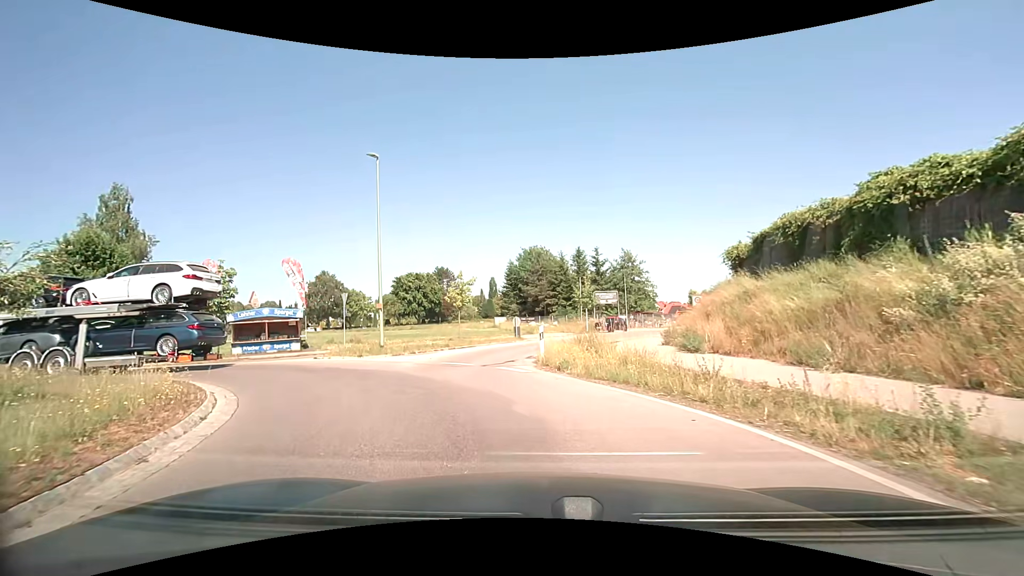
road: motorway_link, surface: asphalt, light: Day
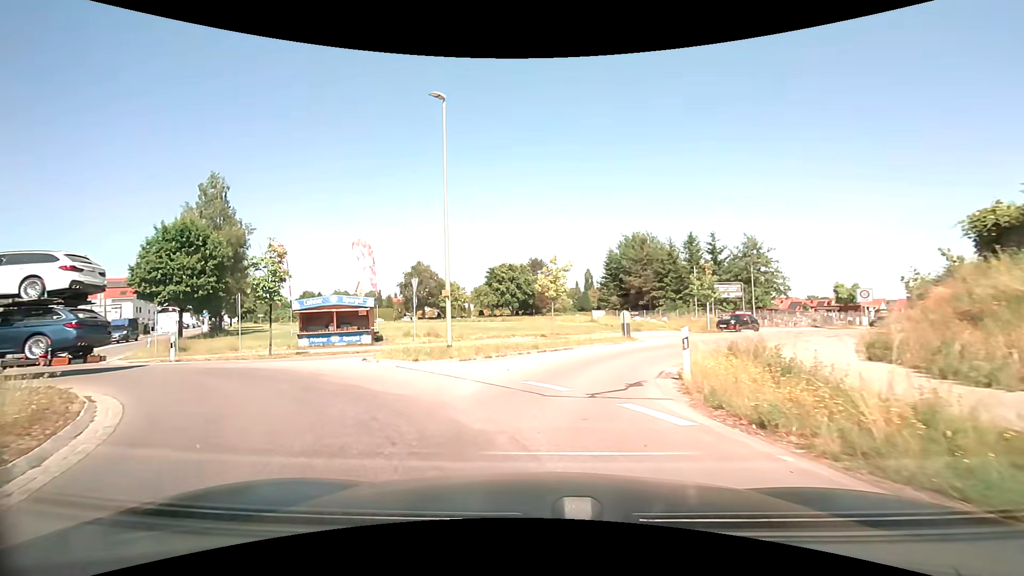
(-0.5, +6.1) m; -10°
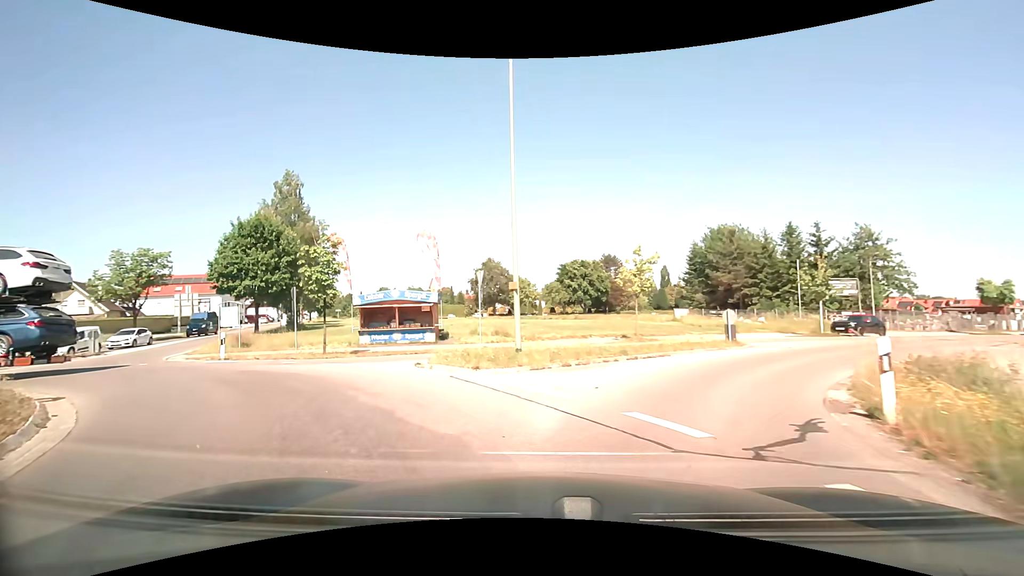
(-0.2, +3.1) m; -8°
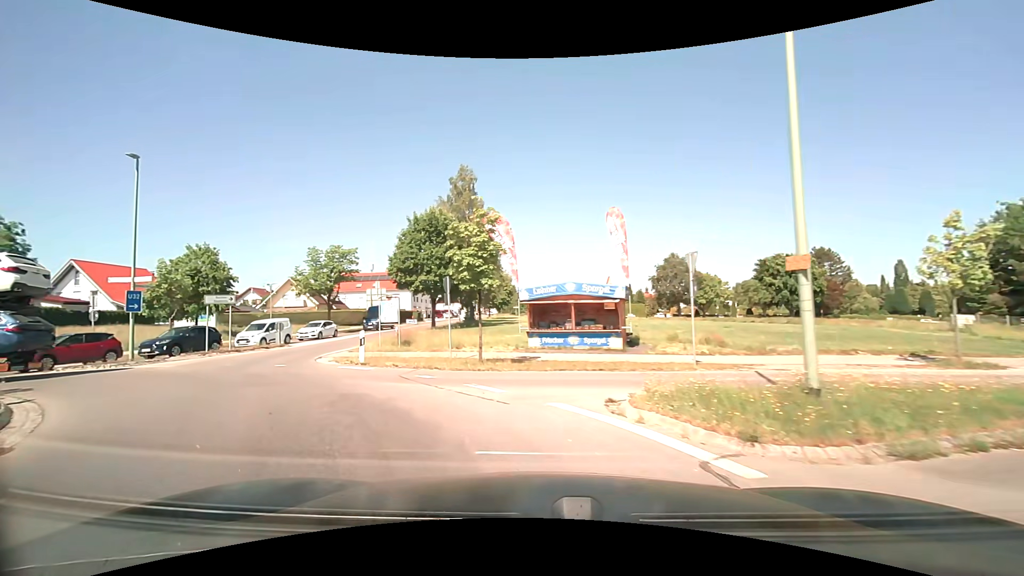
(-0.9, +6.0) m; -18°
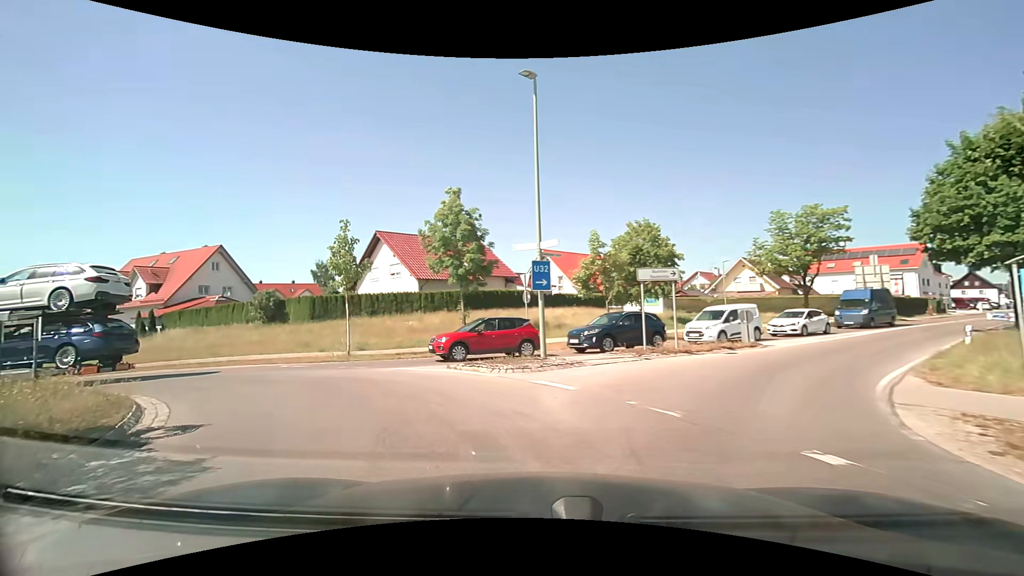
(-5.1, +10.8) m; -48°
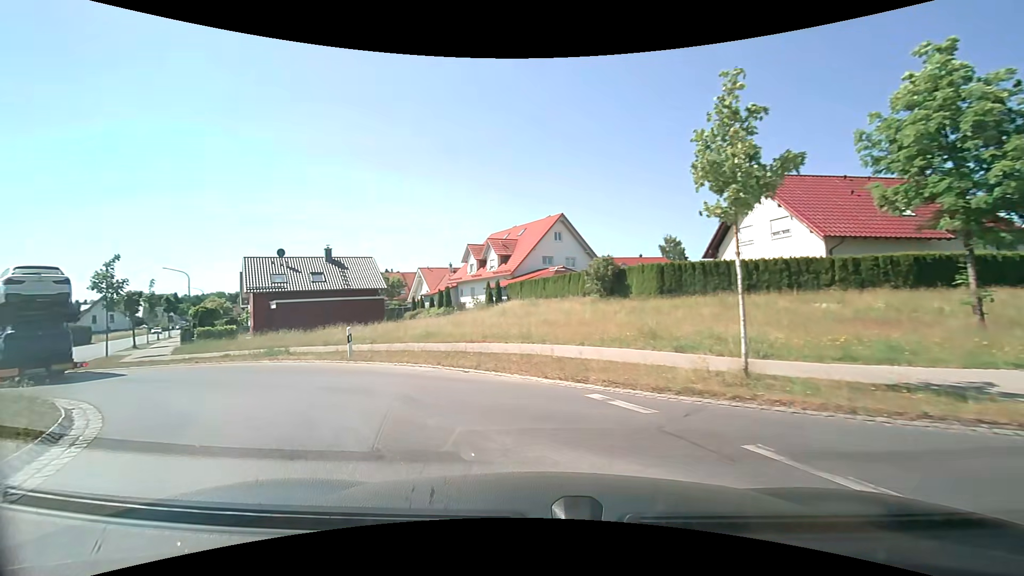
(-4.2, +11.8) m; -39°
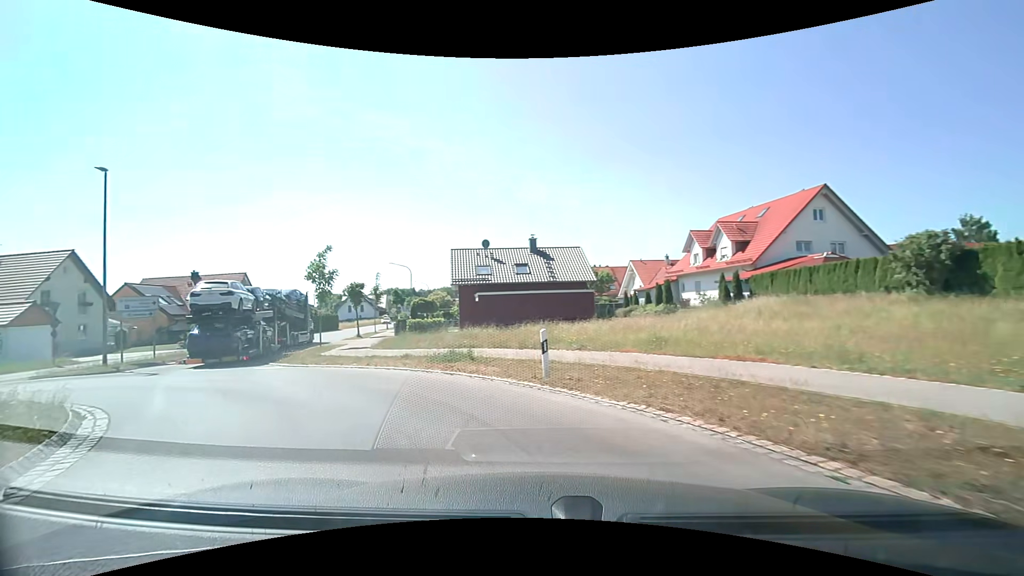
(-1.3, +6.4) m; -23°
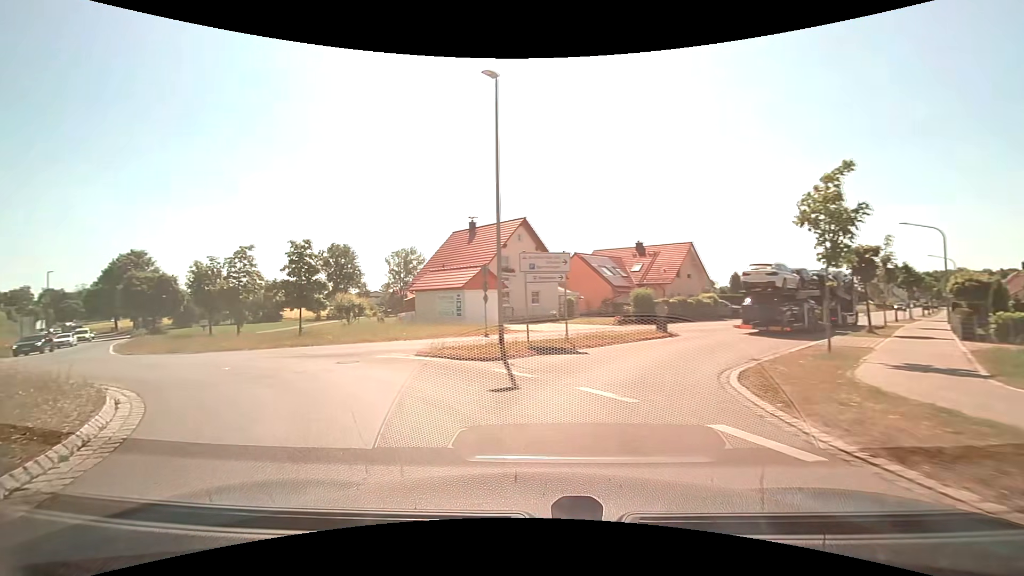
(-5.4, +11.9) m; -48°
(-3, +9) (-11, +16) (-19, +21) (-27, +28) (-33, +35) (-40, +43) (-46, +50) (-53, +58) (-59, +66) (-66, +73) m
